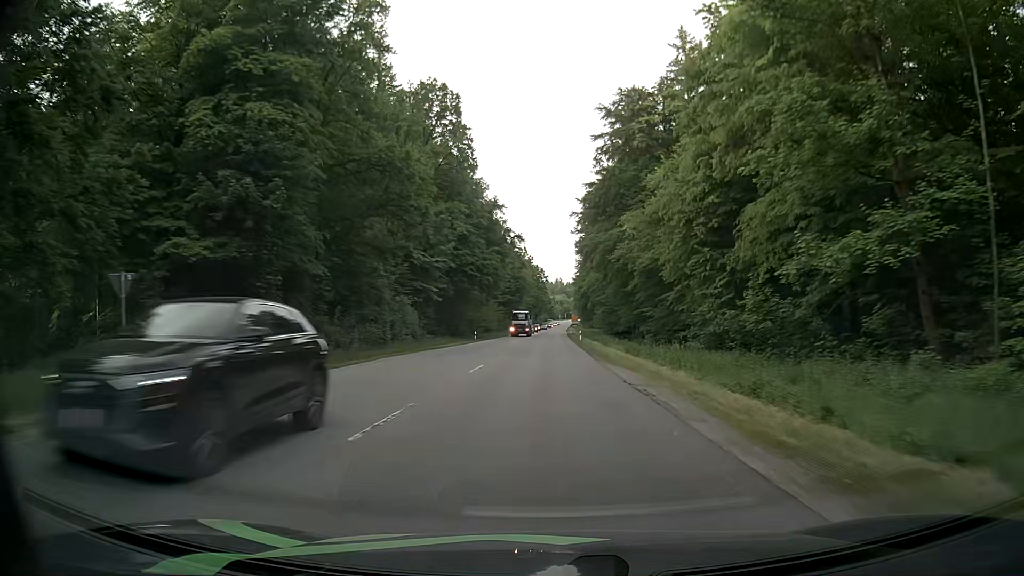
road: secondary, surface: asphalt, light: Day
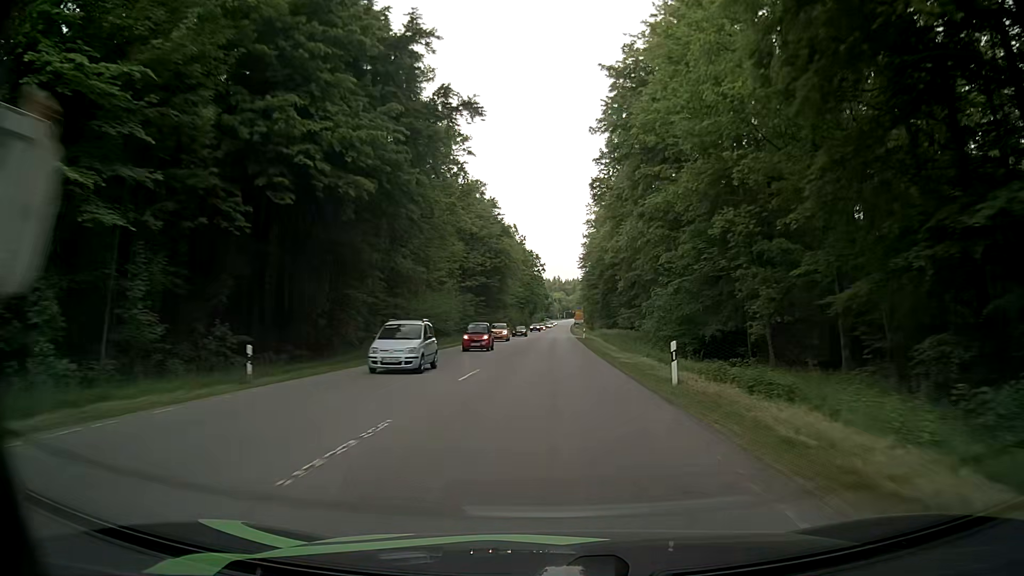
(+0.4, +50.9) m; 0°
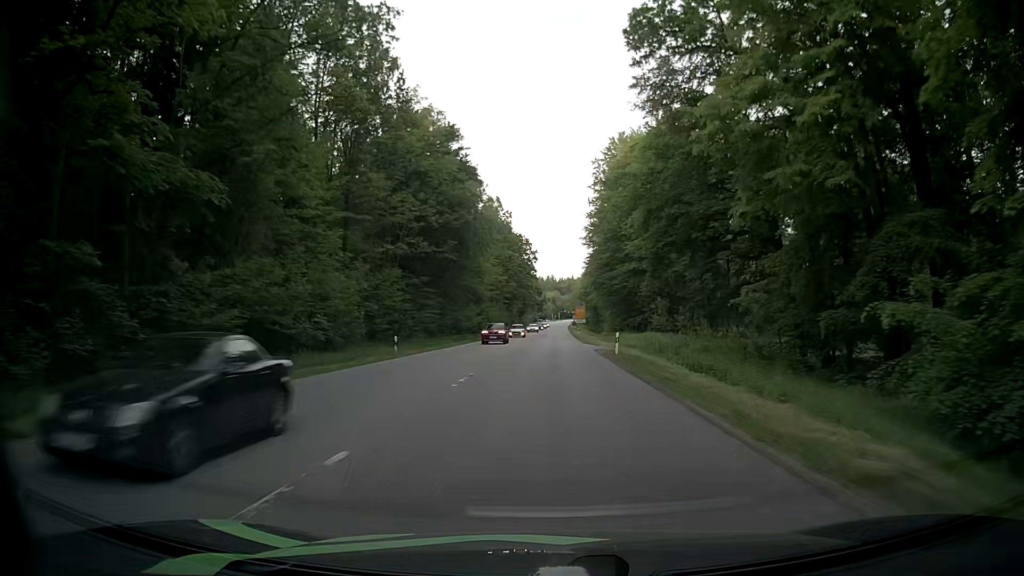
(+0.3, +38.2) m; +1°
